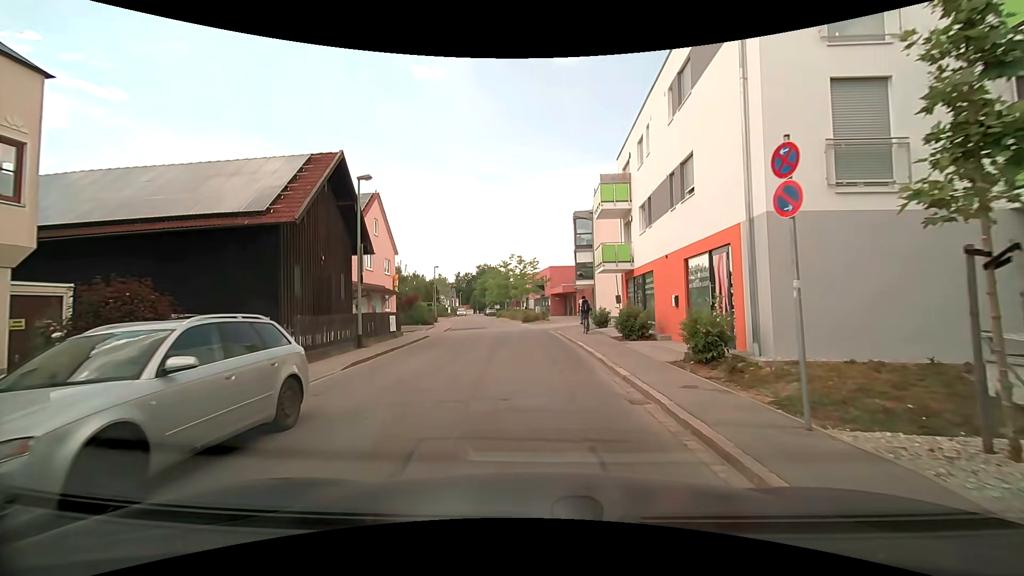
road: residential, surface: asphalt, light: Day
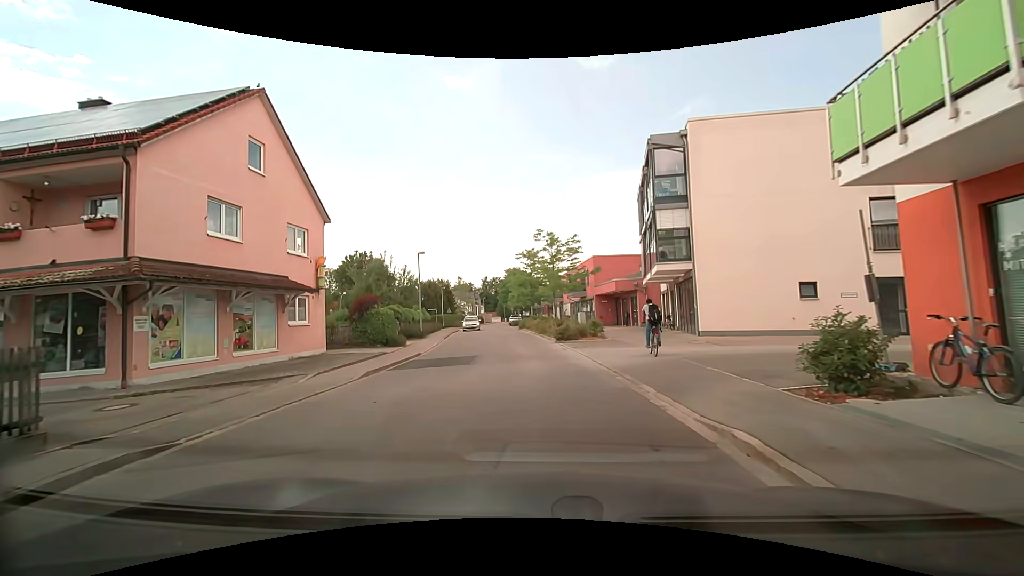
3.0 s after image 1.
(-1.1, +20.3) m; -4°
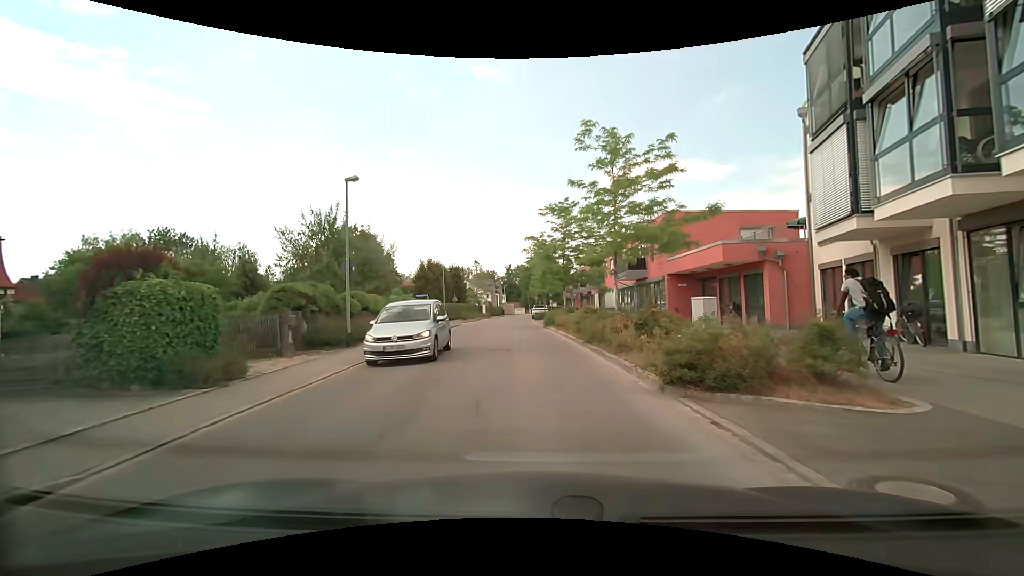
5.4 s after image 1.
(-1.0, +18.3) m; -4°
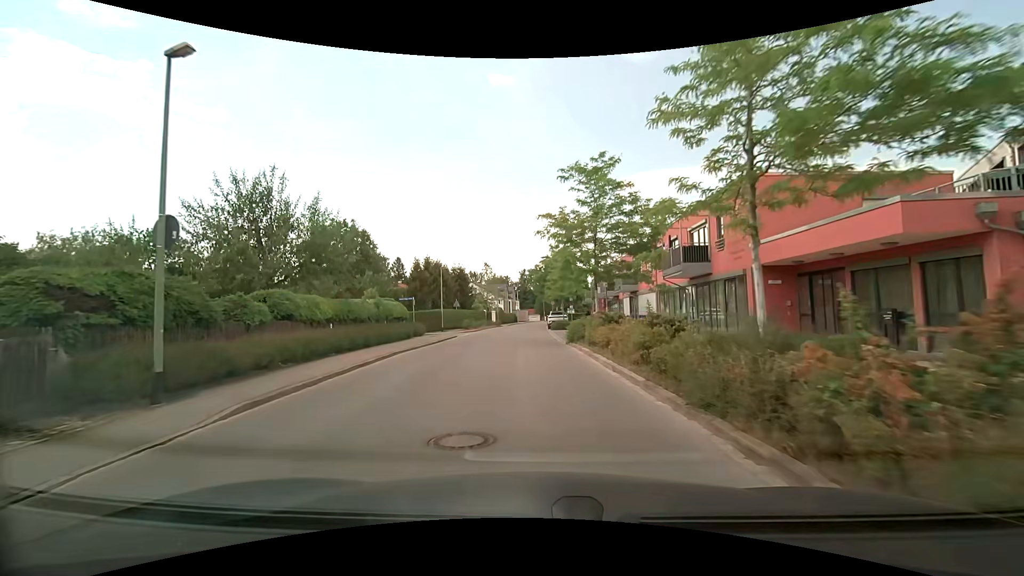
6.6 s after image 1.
(-0.2, +10.0) m; -3°
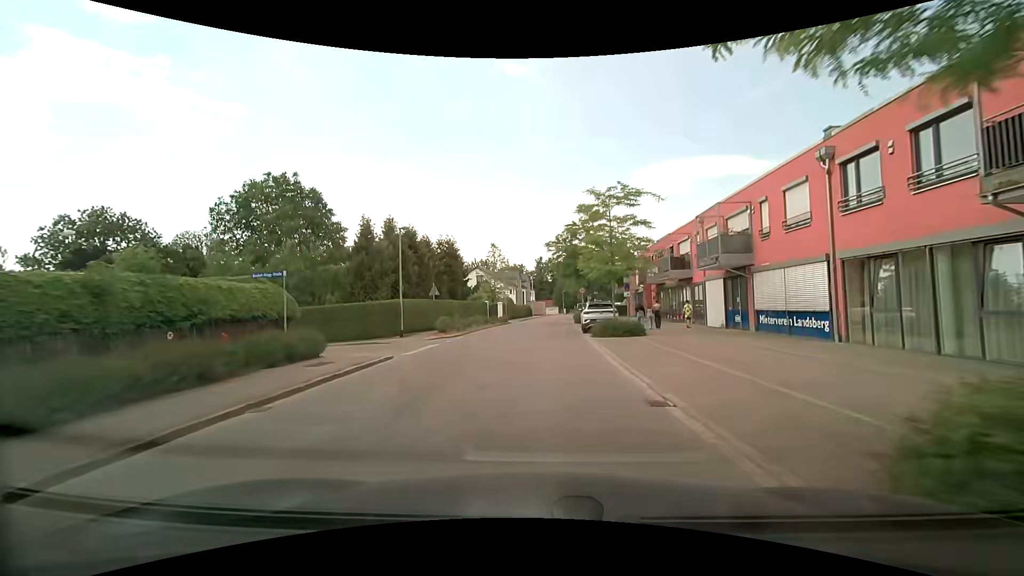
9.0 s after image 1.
(-0.4, +19.4) m; -2°
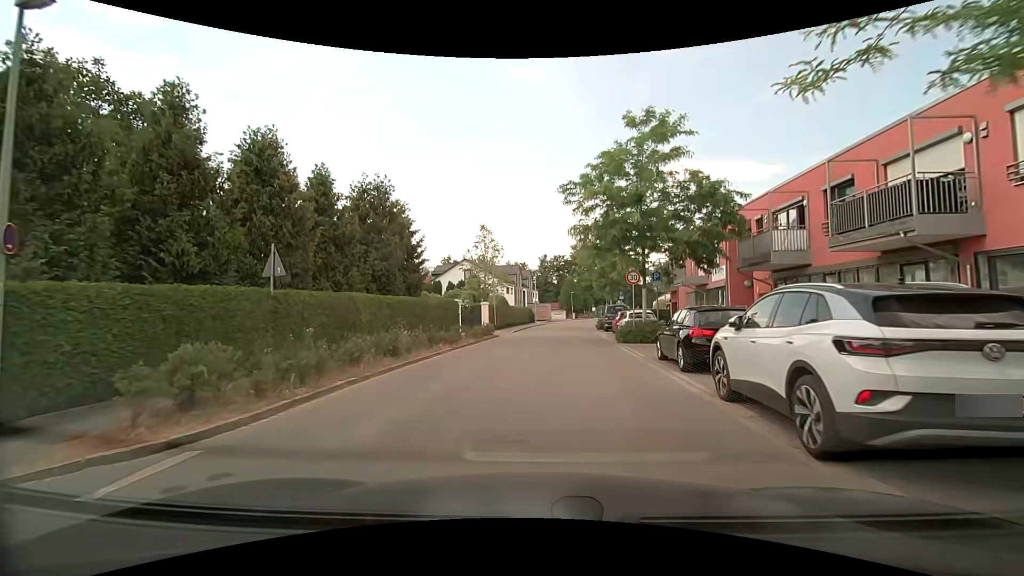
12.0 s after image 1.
(-0.1, +21.1) m; -1°
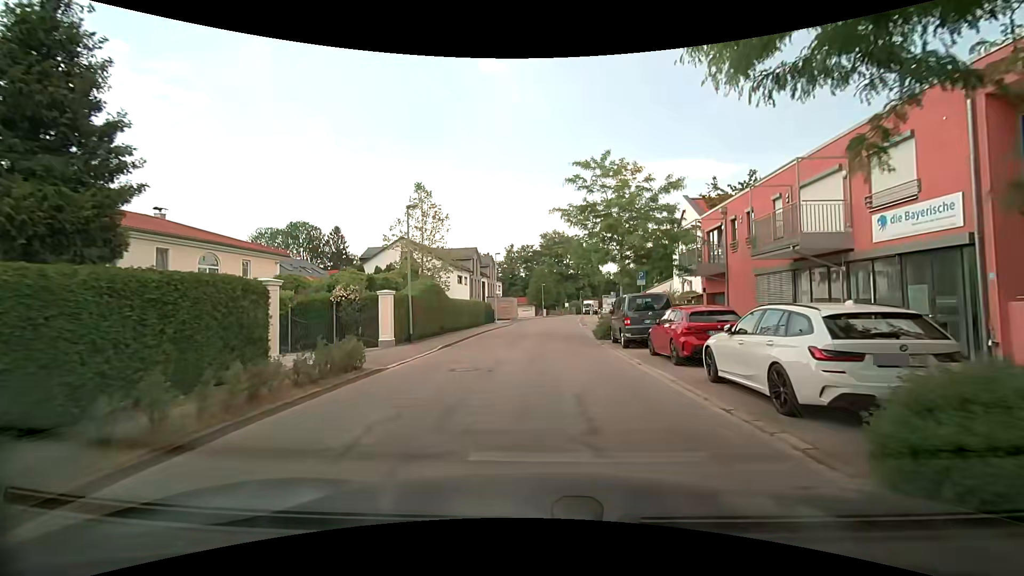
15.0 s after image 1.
(+0.6, +19.0) m; +4°
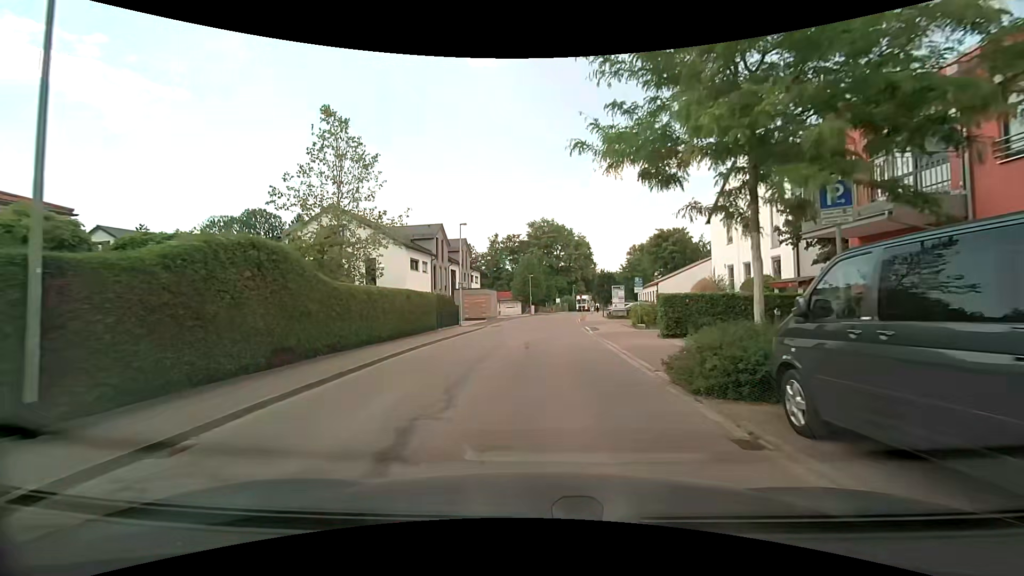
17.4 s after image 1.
(+0.1, +16.2) m; +1°
(0, +10) (0, +20) (0, +30) (+1, +40) (+2, +50) (+3, +60) (+4, +70) (+6, +80) (+8, +89) (+10, +99) m
